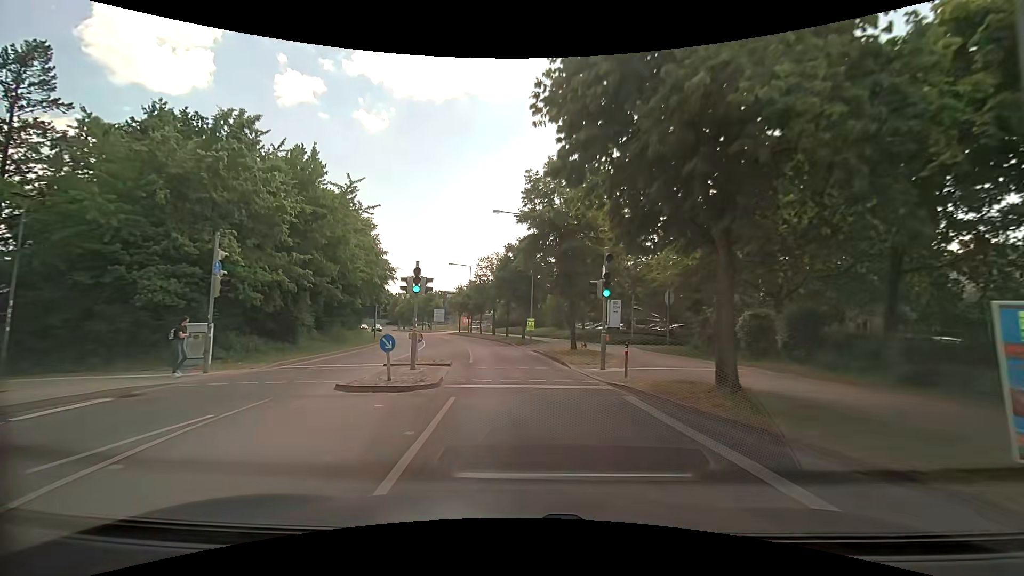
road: tertiary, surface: asphalt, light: Day
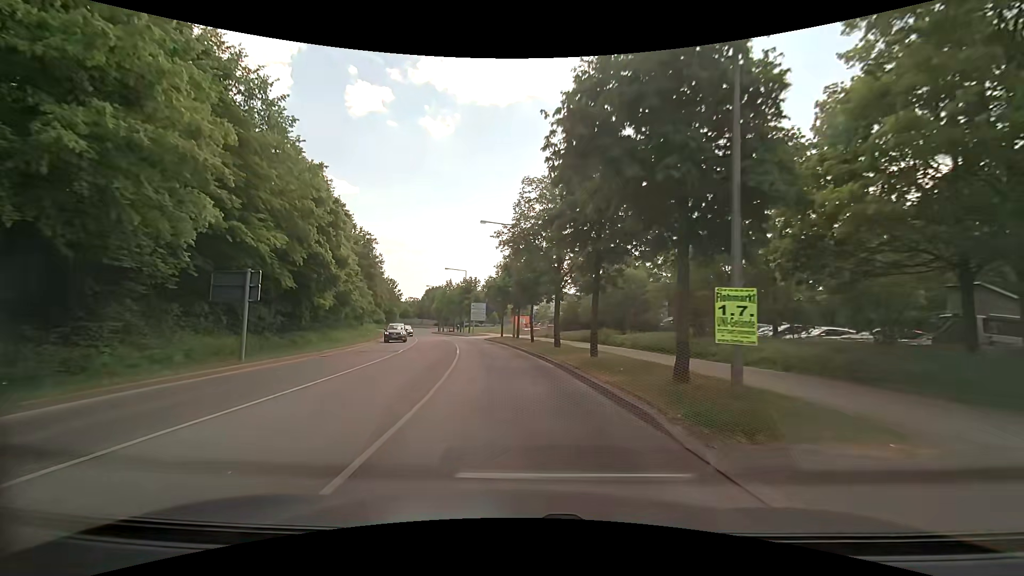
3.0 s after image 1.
(-1.9, +31.1) m; -7°
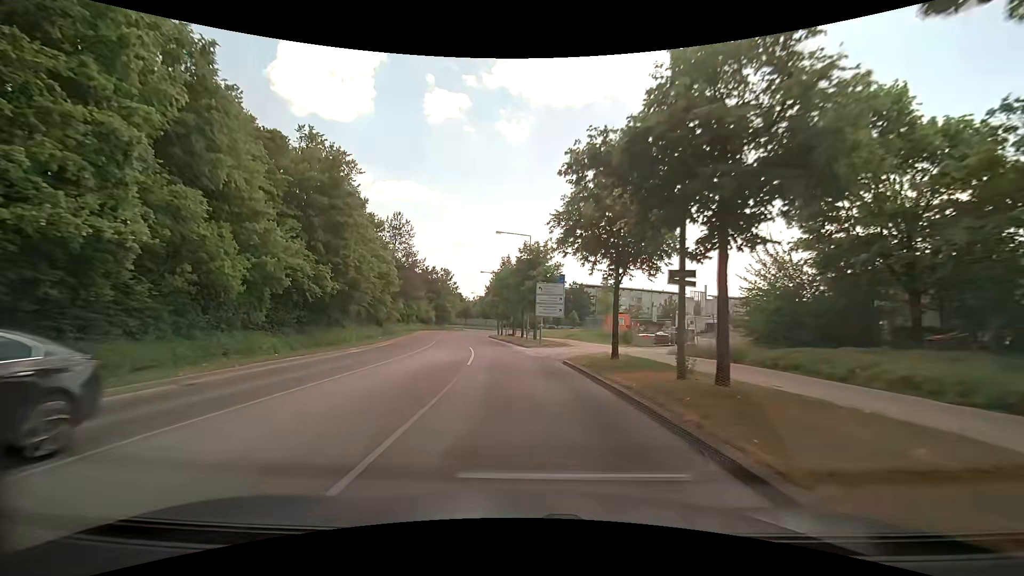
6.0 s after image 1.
(-2.6, +32.2) m; -9°
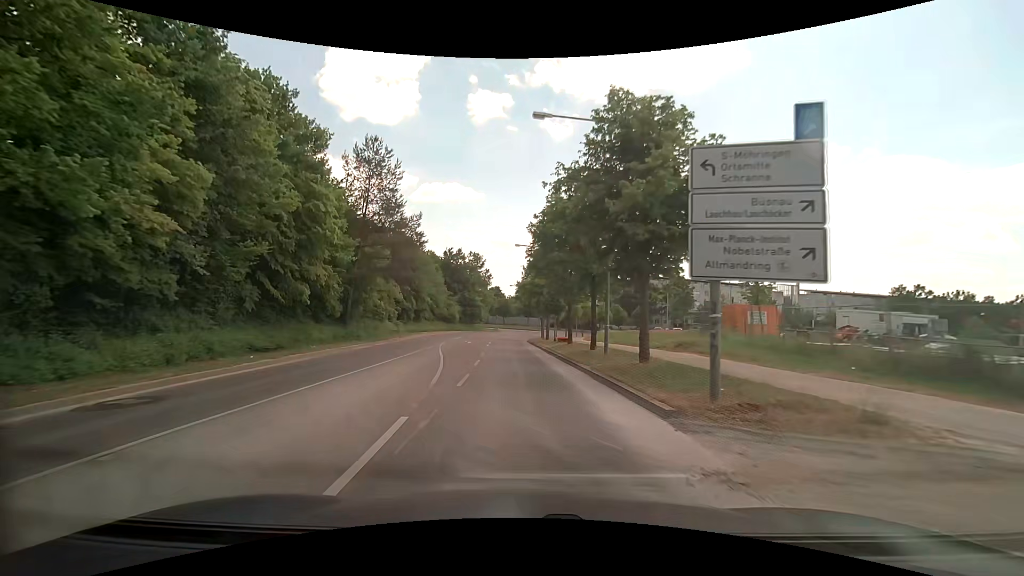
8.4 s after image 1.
(-1.1, +26.5) m; -5°
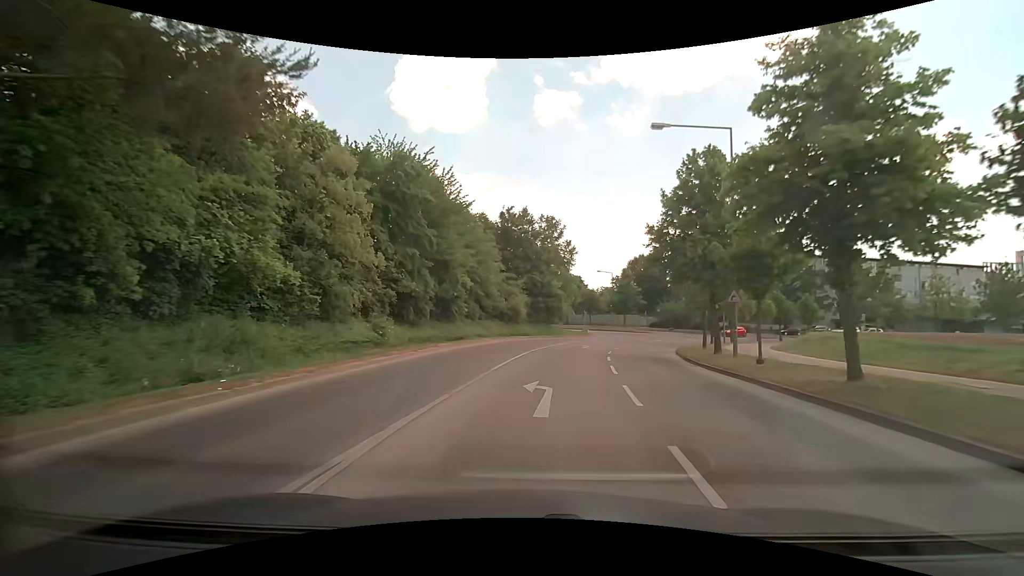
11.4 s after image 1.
(-3.4, +32.2) m; -9°
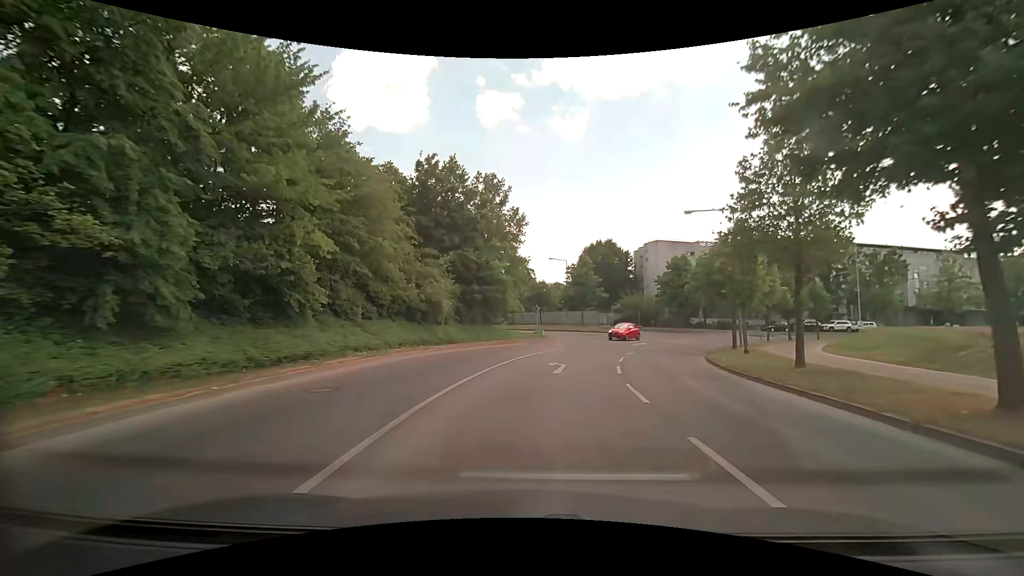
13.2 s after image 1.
(+1.0, +17.7) m; +6°
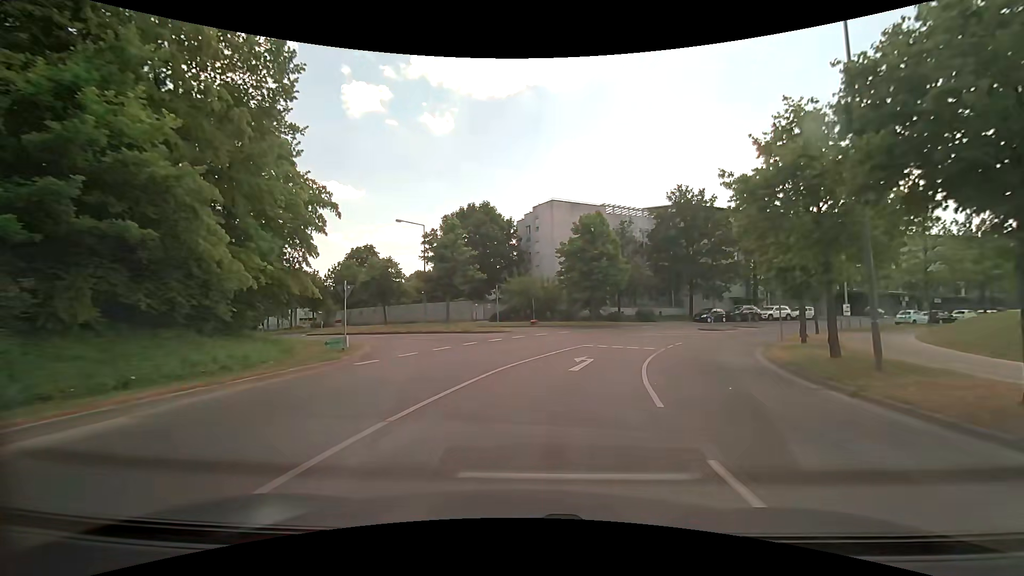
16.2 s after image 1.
(+3.0, +25.6) m; +15°
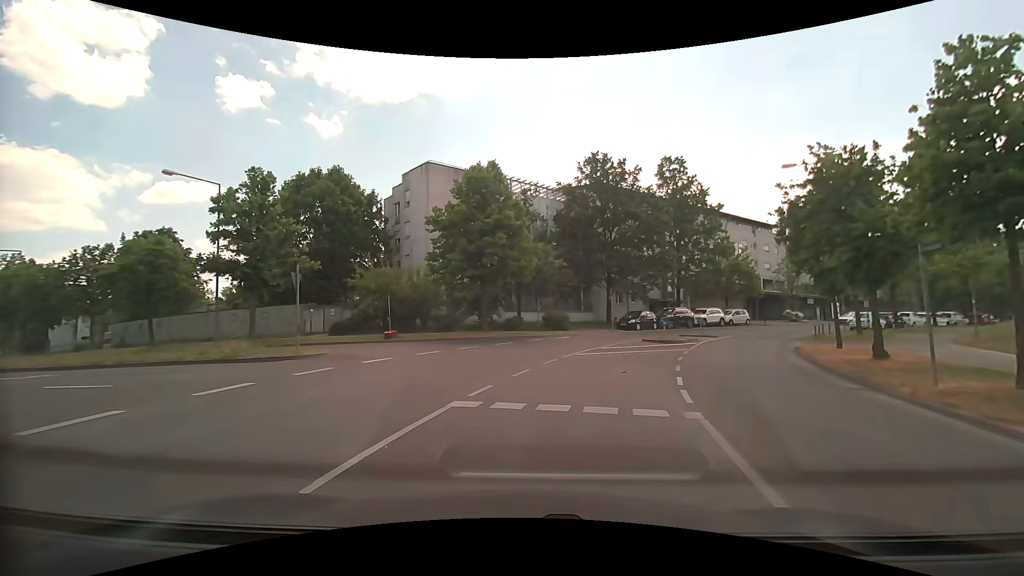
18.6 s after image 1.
(+1.7, +15.8) m; +12°
